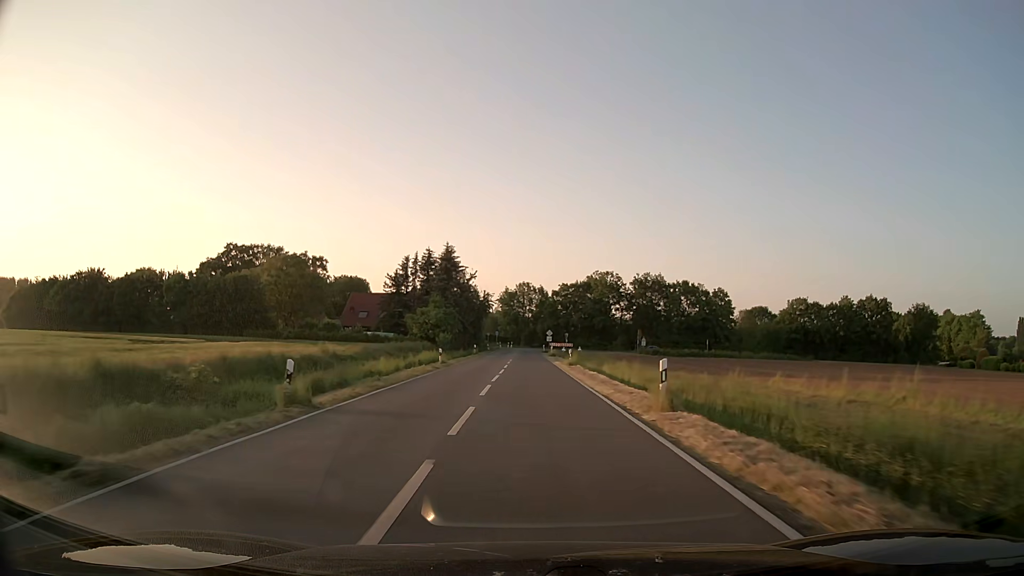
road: secondary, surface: asphalt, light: Day
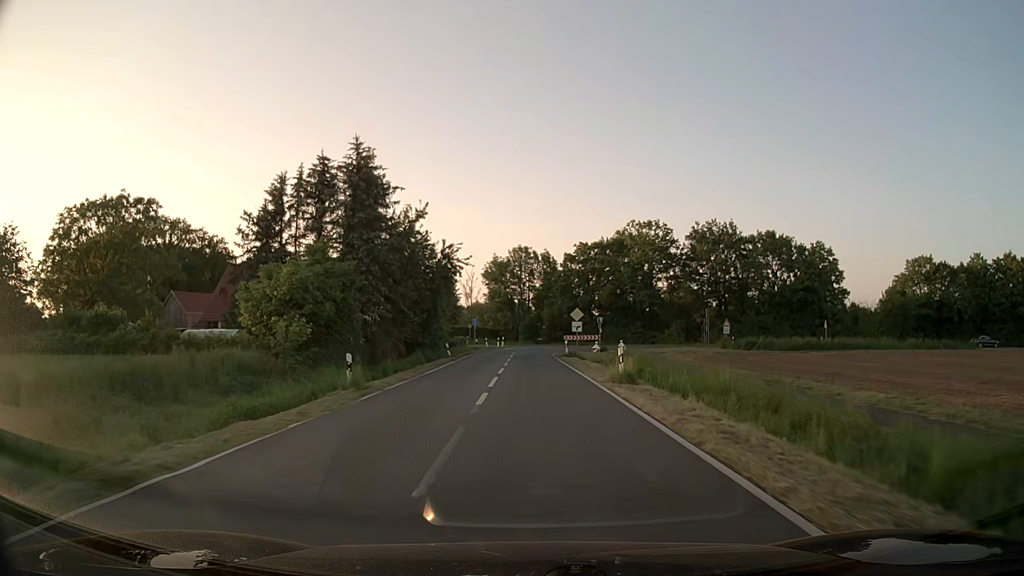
(-0.6, +46.2) m; 0°
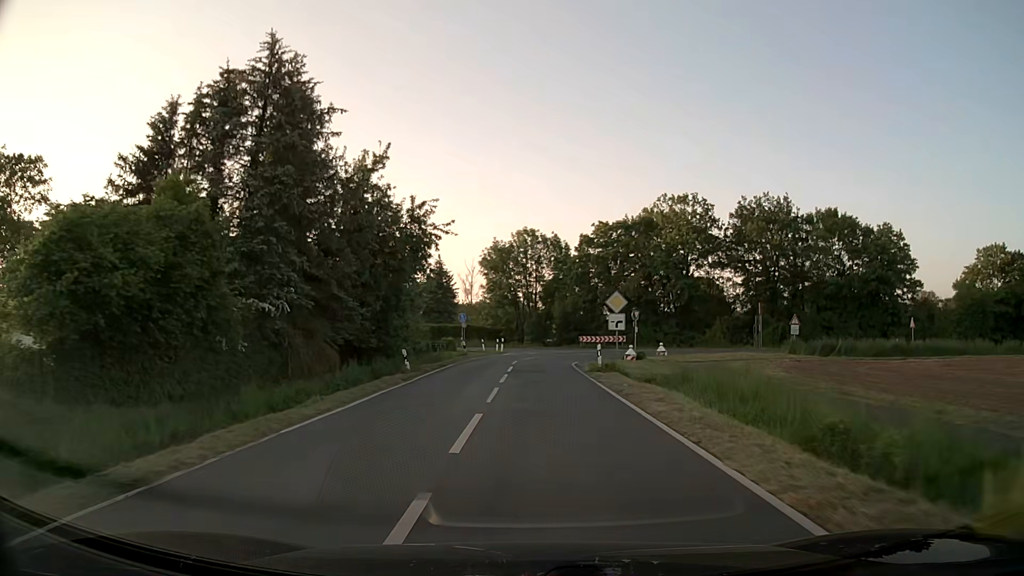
(-0.1, +16.0) m; -1°
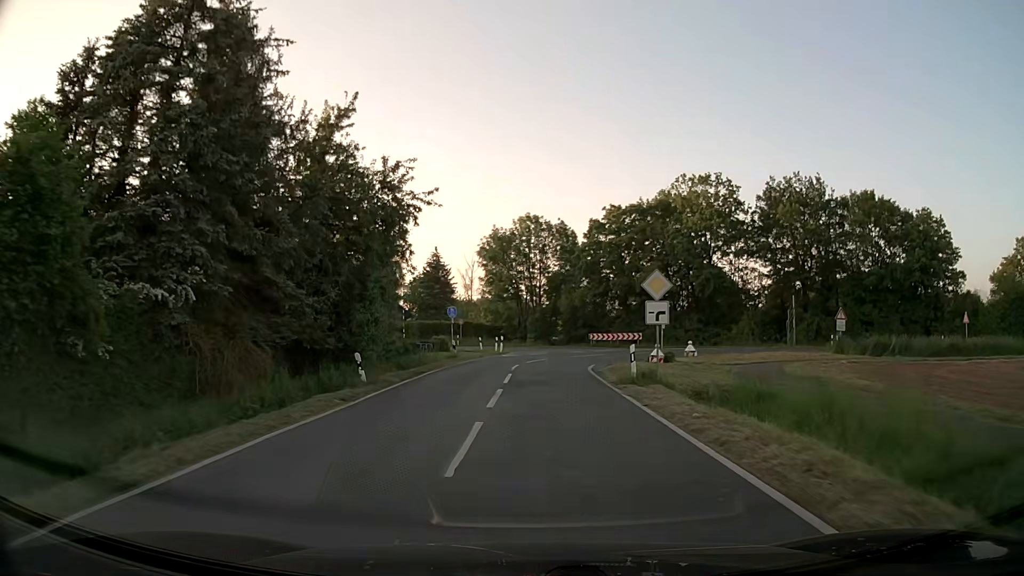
(0.0, +7.3) m; 0°
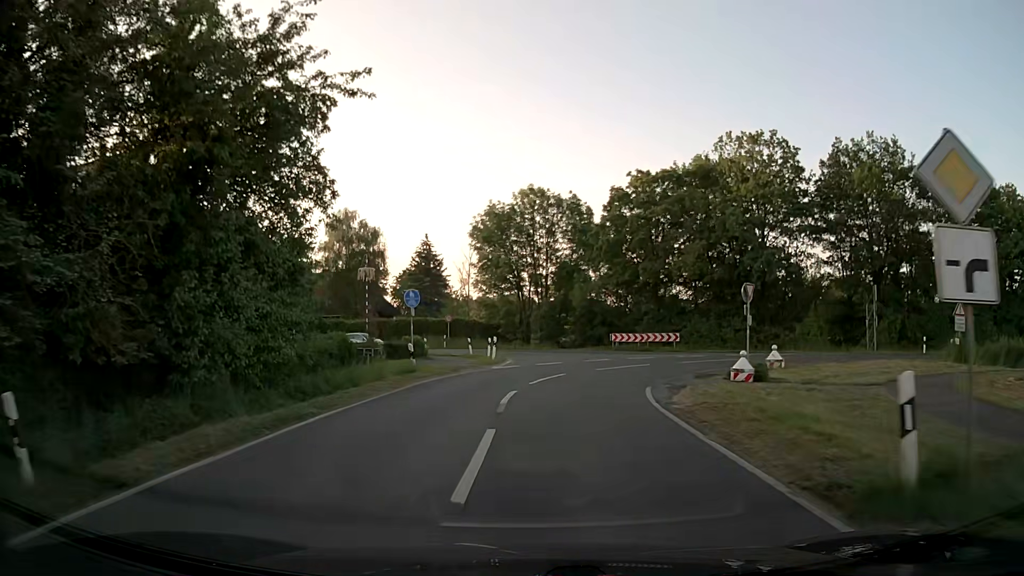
(0.0, +13.0) m; 0°
